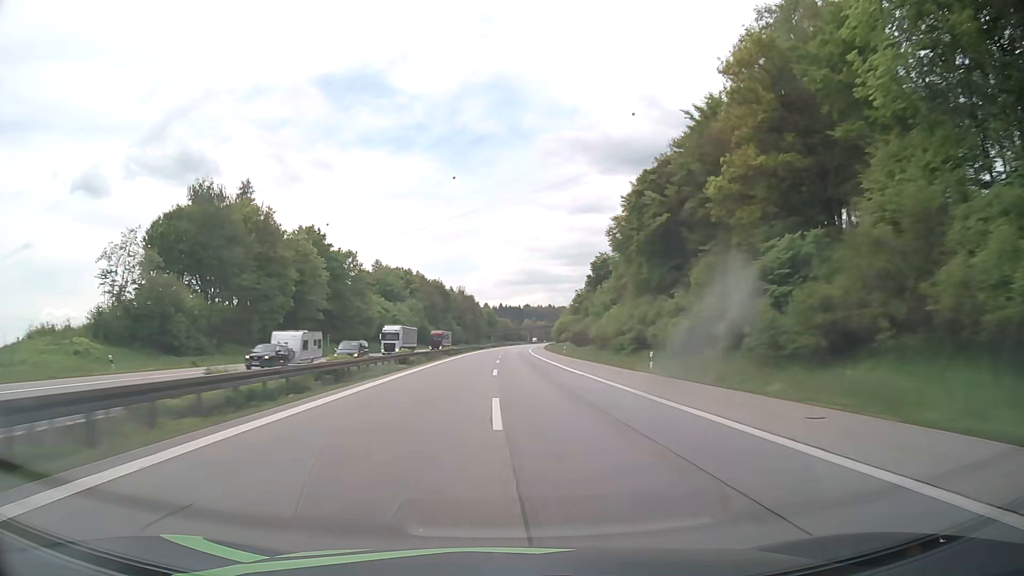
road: motorway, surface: asphalt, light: Day
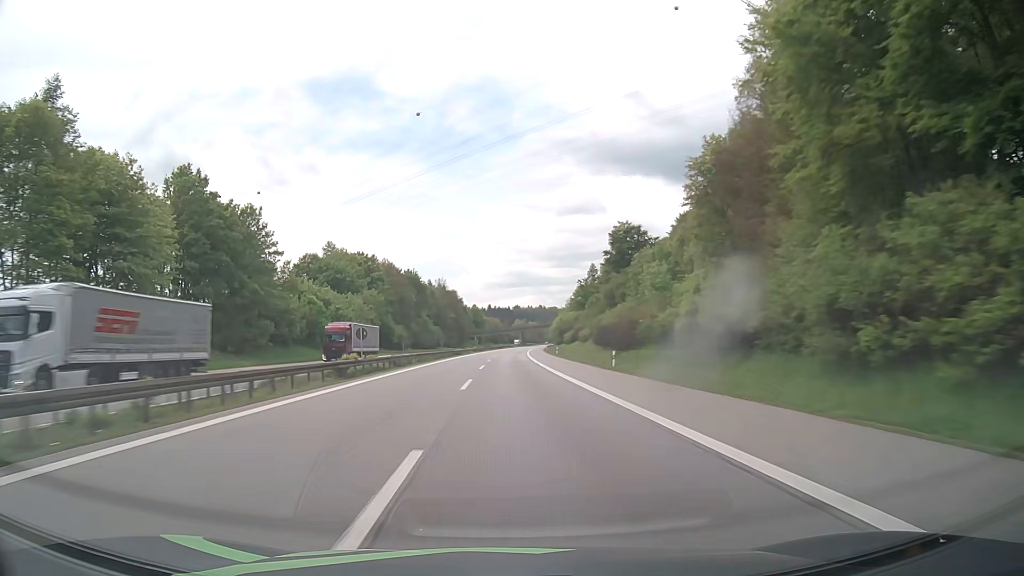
(+0.3, +44.4) m; +1°
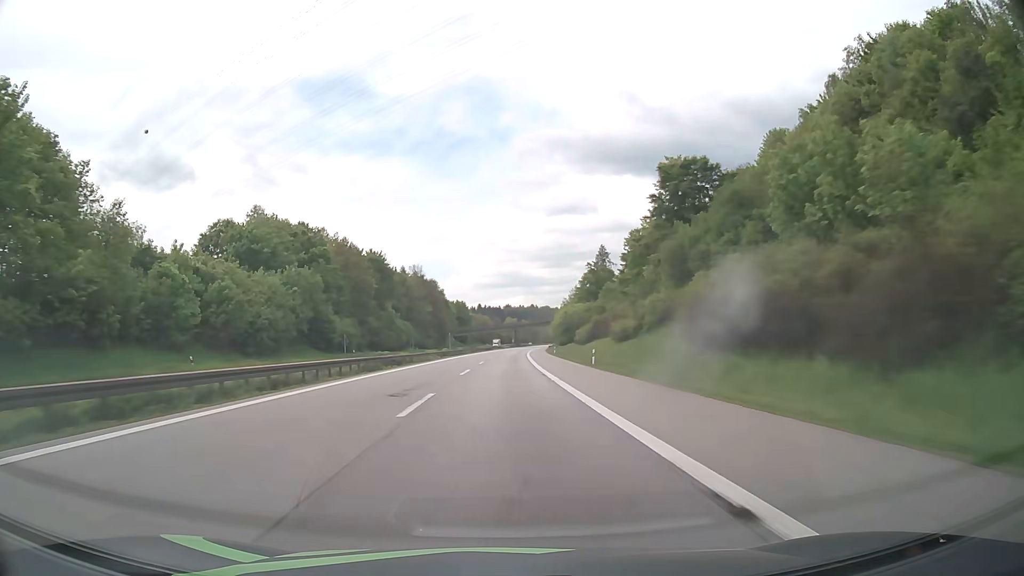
(+0.3, +44.4) m; +1°
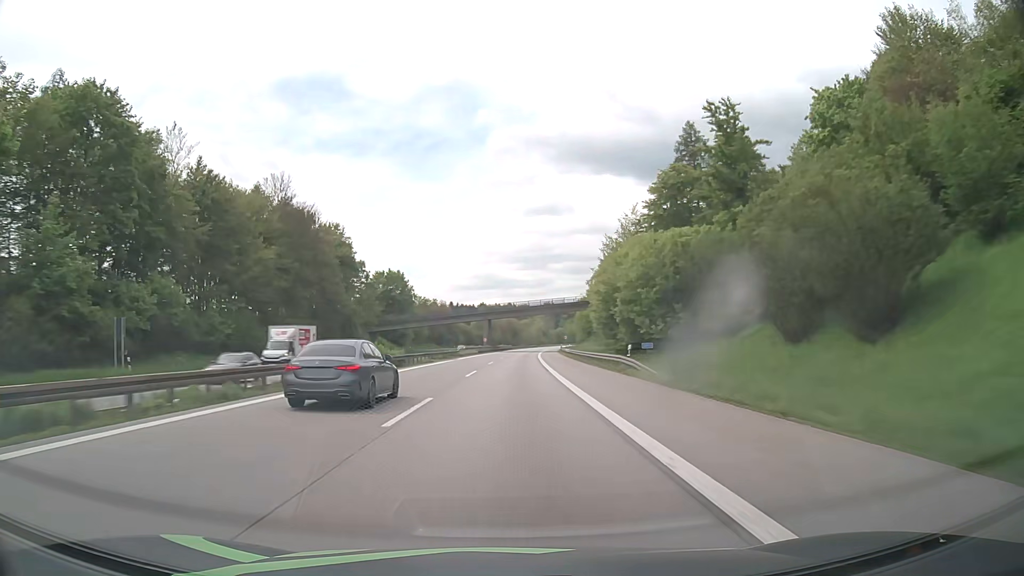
(+1.9, +111.0) m; +2°
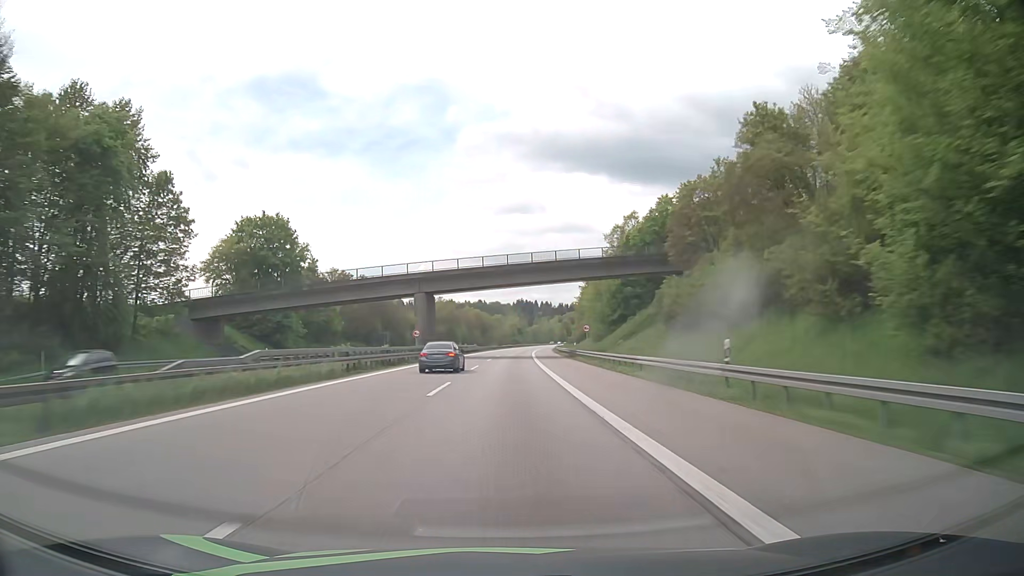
(+1.5, +66.6) m; +2°
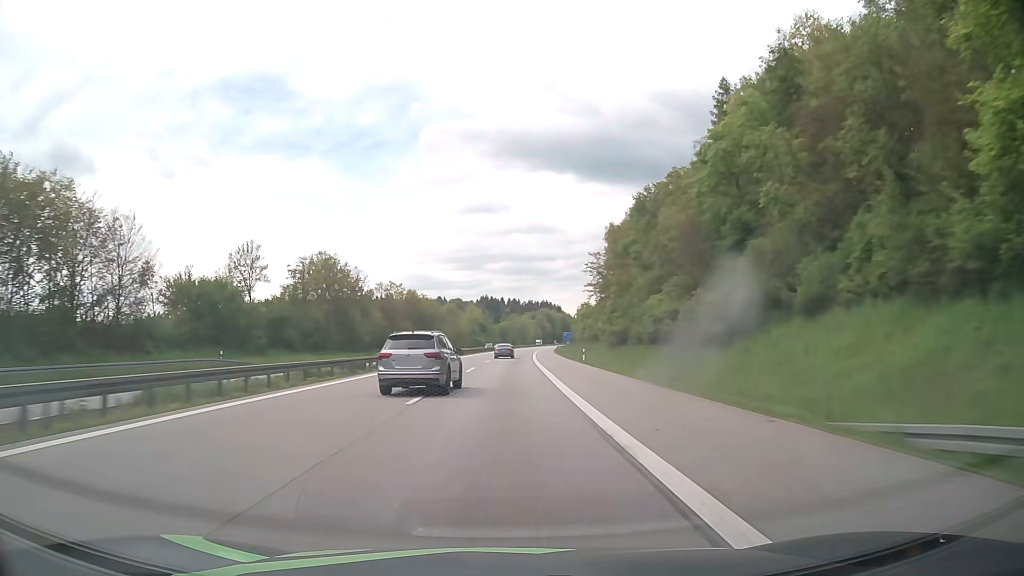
(+3.0, +111.0) m; +3°
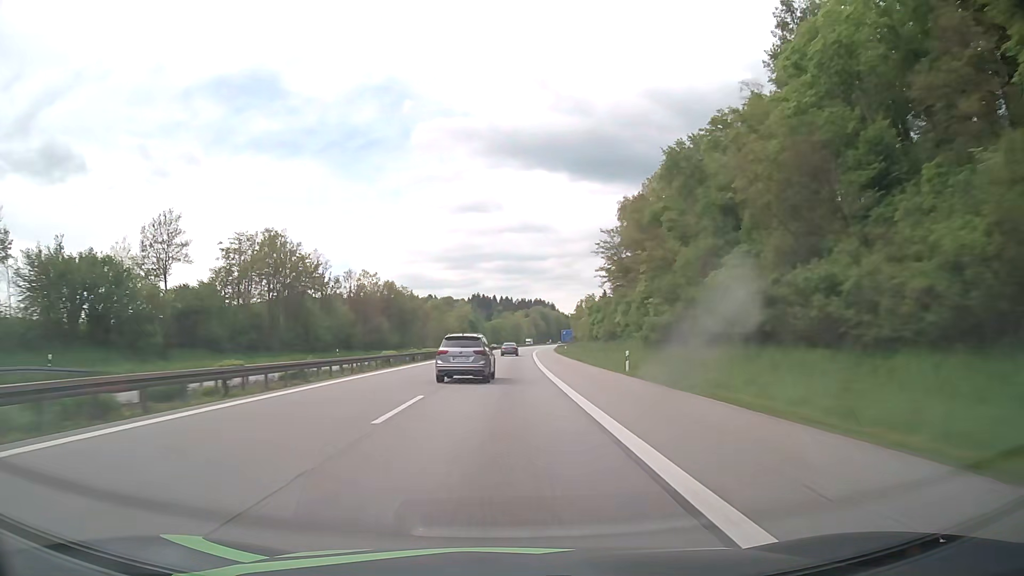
(+0.1, +22.2) m; +1°
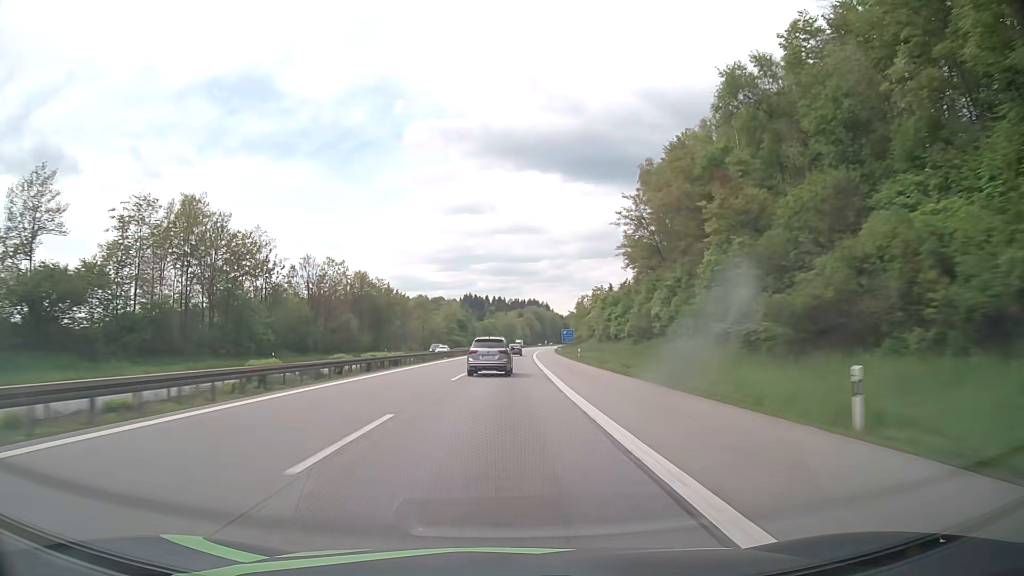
(+0.1, +22.2) m; +1°
(0, +10) (0, +20) (0, +30) (0, +40) (+1, +50) (+1, +60) (+1, +70) (+1, +80) (+2, +90) (+2, +100) m
